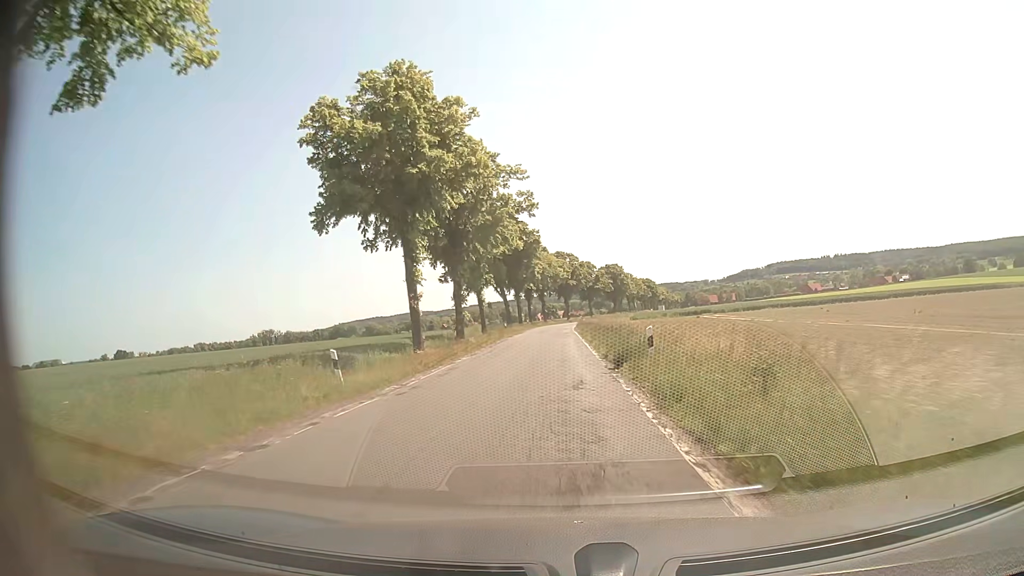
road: secondary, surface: asphalt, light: Day
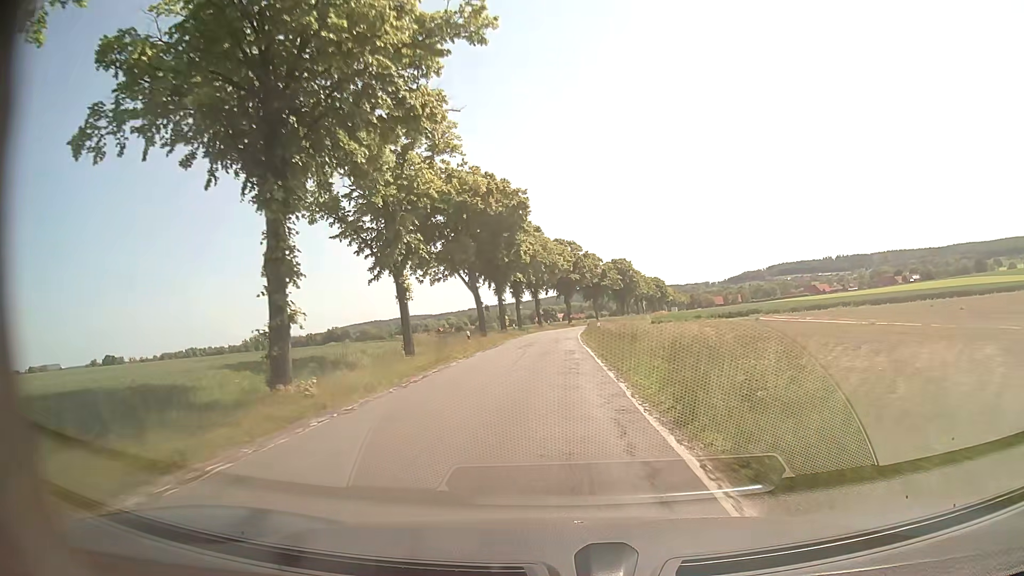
(+0.2, +24.9) m; +1°
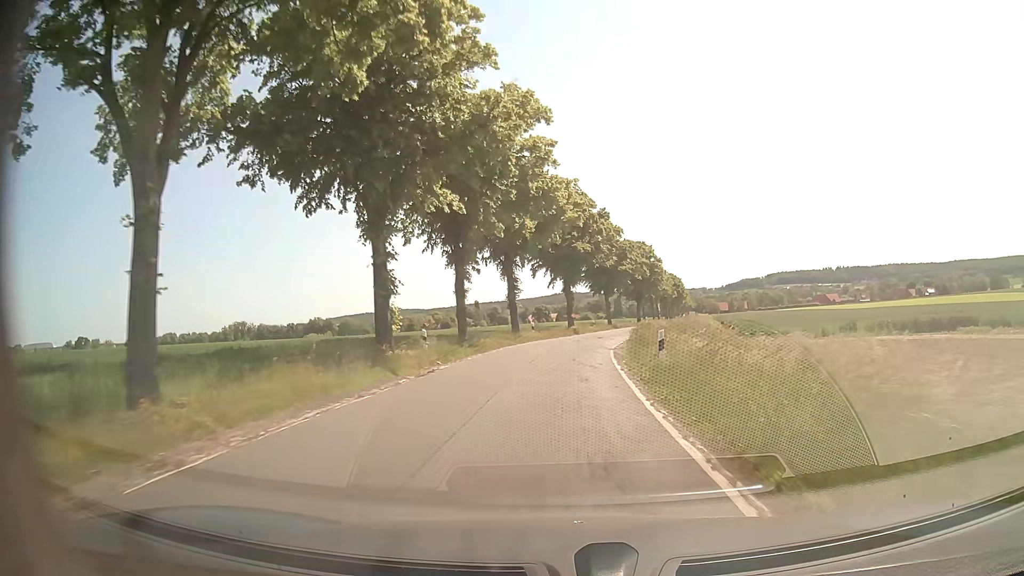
(-0.5, +41.2) m; 0°
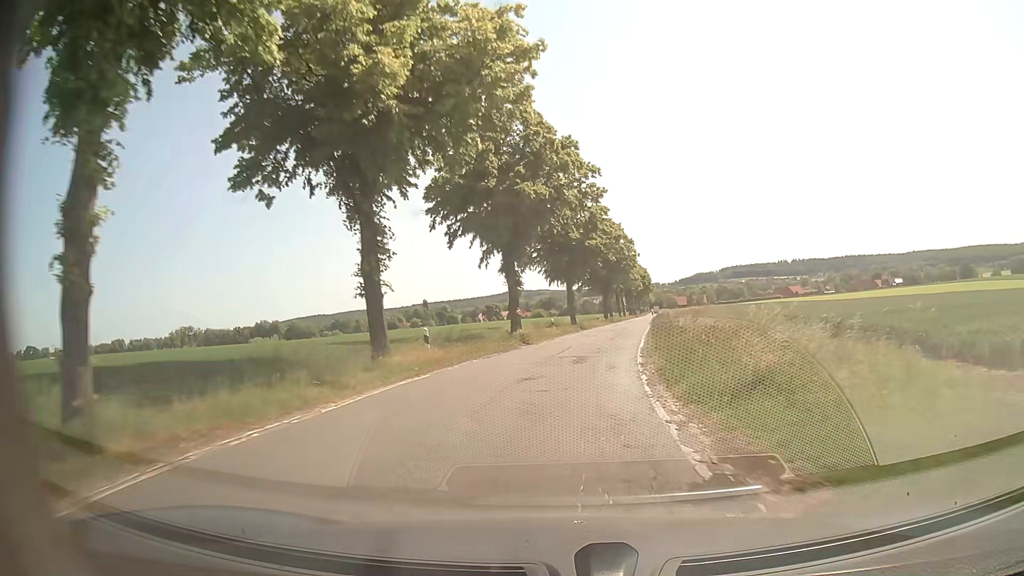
(+0.7, +24.6) m; +4°
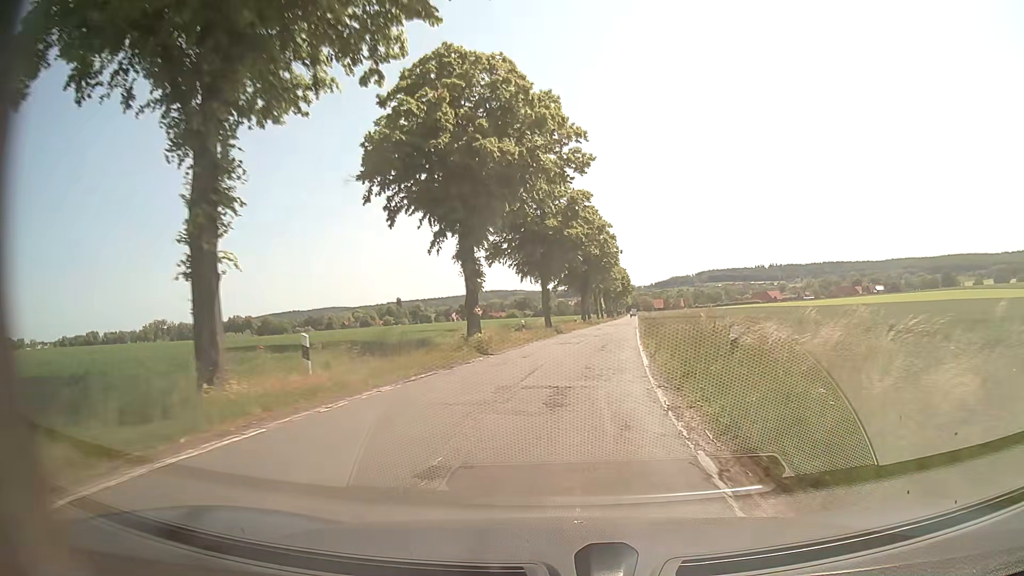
(+0.1, +8.2) m; +2°
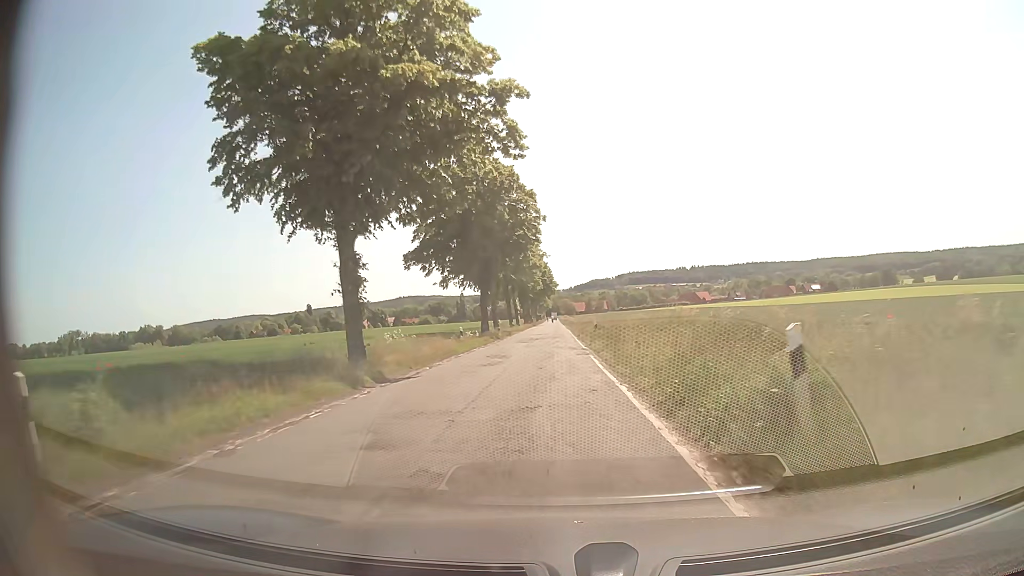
(+2.4, +32.7) m; +7°
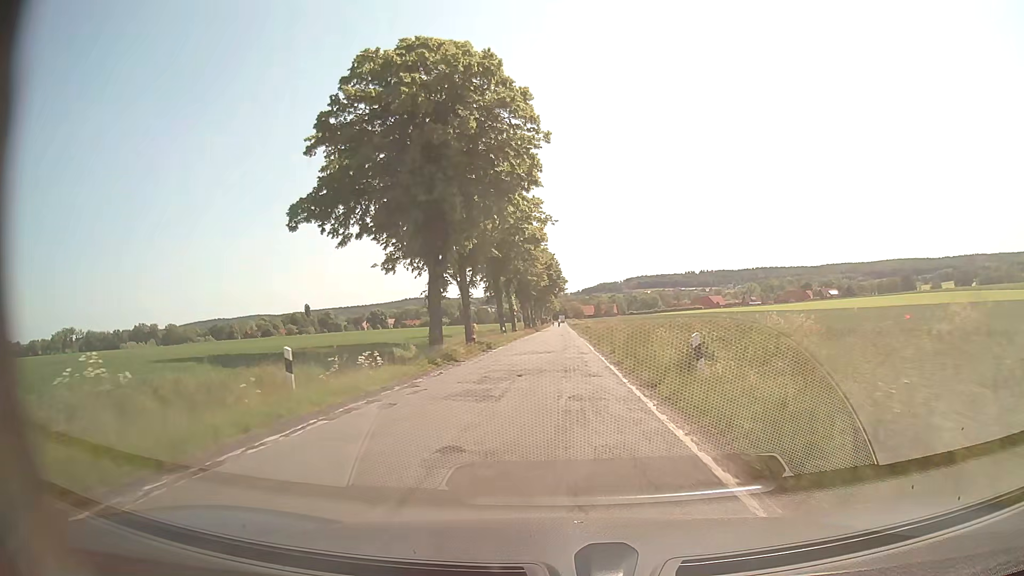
(-0.3, +24.8) m; -1°
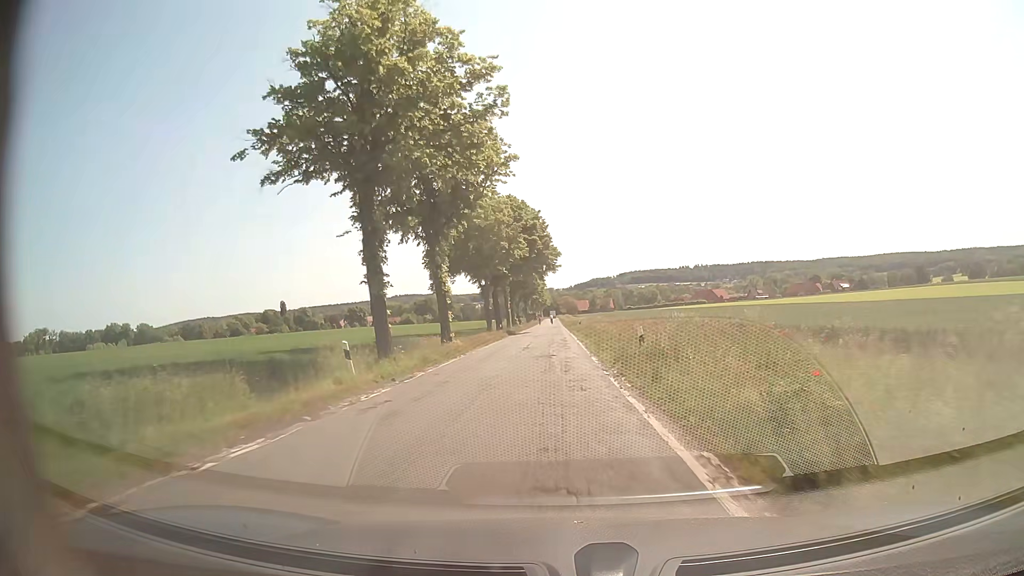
(+0.3, +41.3) m; 0°
(0, +10) (0, +20) (0, +30) (0, +40) (0, +50) (0, +60) (0, +70) (0, +80) (0, +90) (0, +100) m
